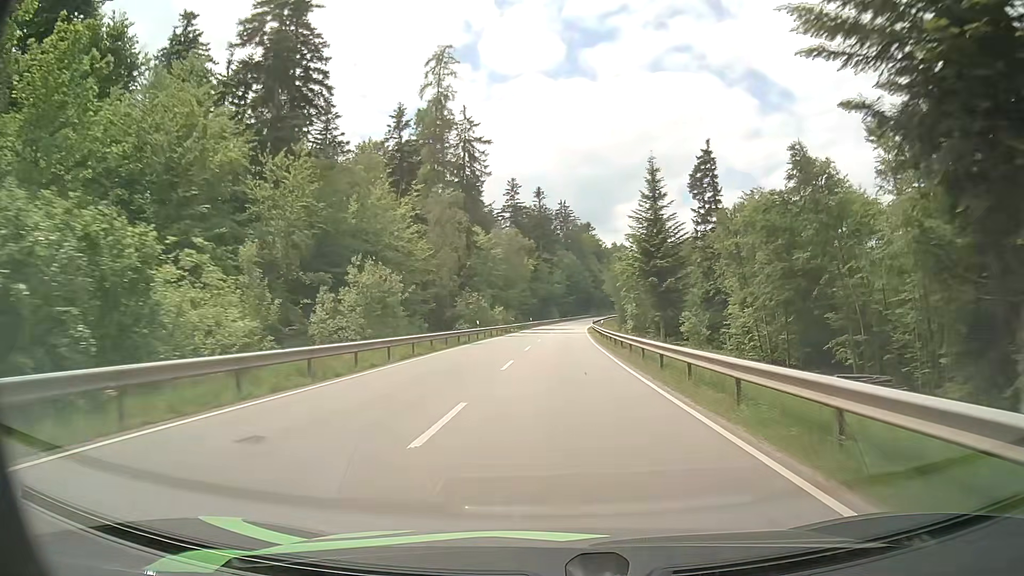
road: secondary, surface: asphalt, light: Day
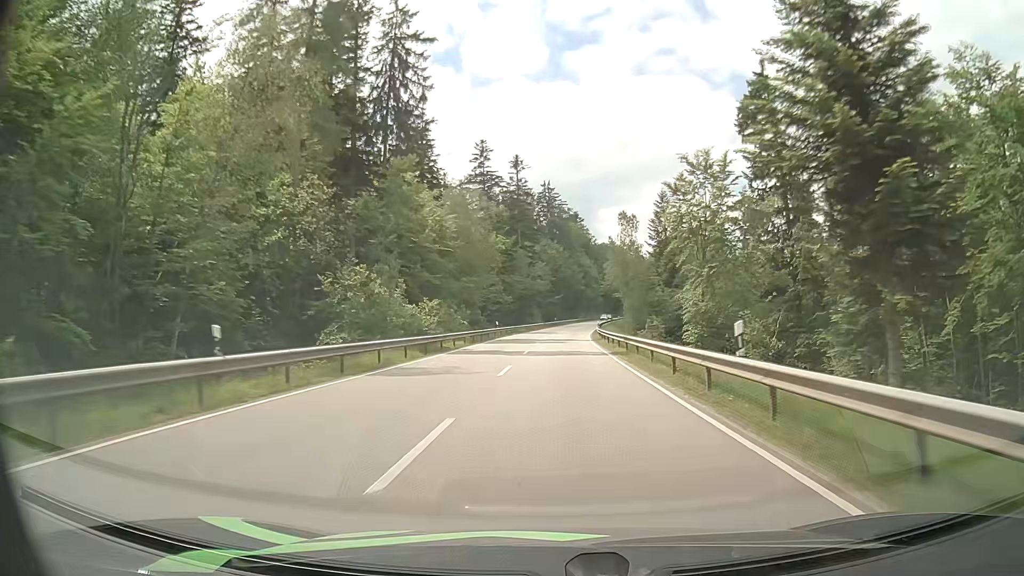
(+0.4, +37.8) m; +1°
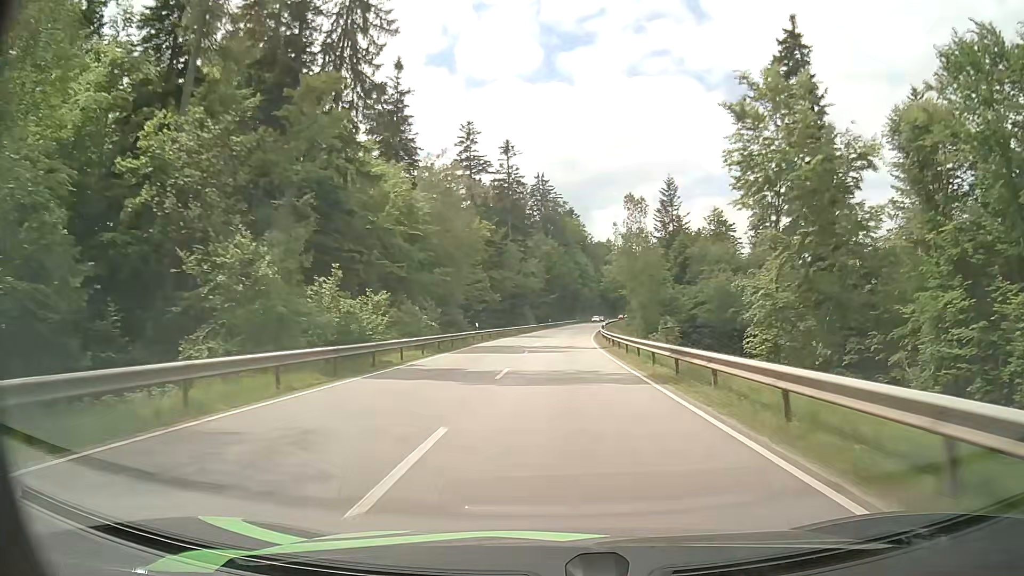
(+0.1, +12.5) m; +1°
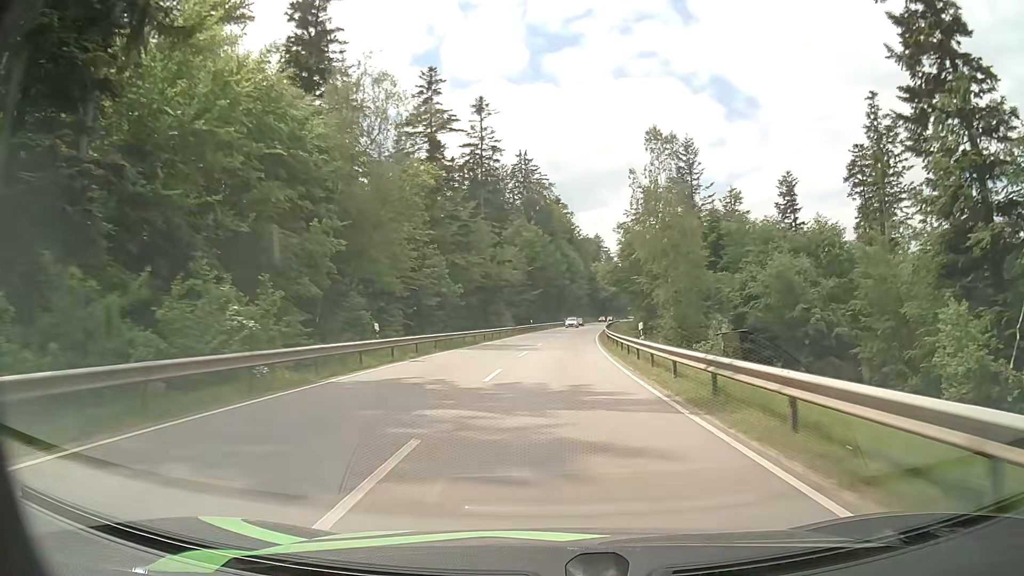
(+0.2, +25.0) m; +1°
(0, +10) (0, +20) (+1, +30) (+1, +40) (+2, +50) (+2, +60) (+3, +70) (+4, +80) (+5, +90) (+6, +100) m
